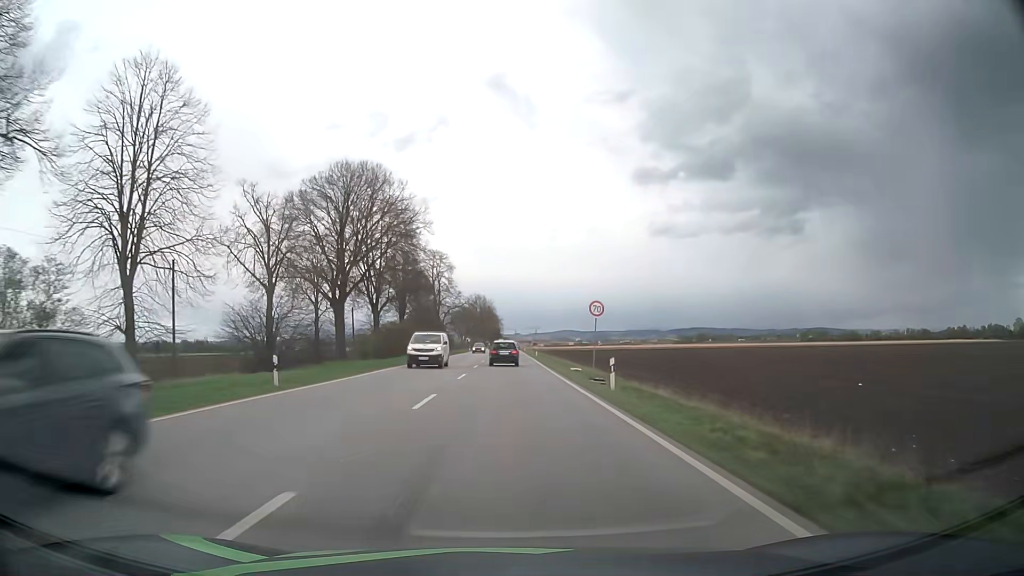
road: primary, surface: asphalt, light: Day
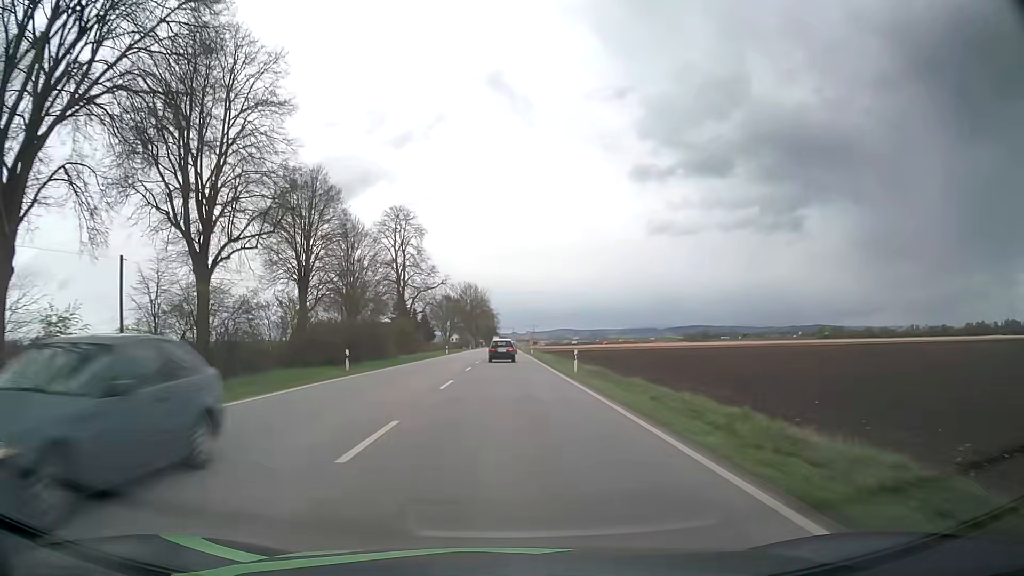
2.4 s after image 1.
(+0.1, +42.3) m; 0°
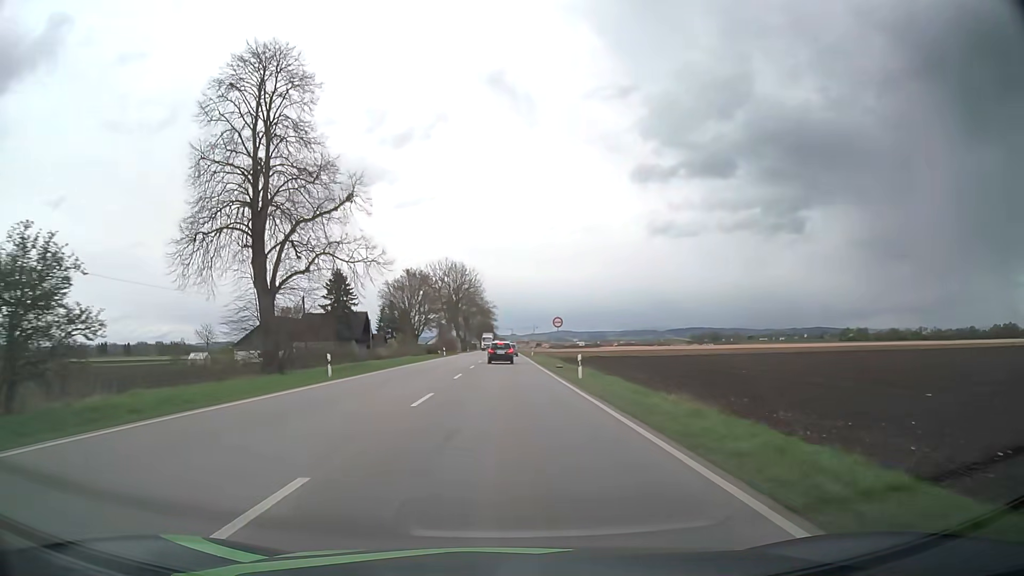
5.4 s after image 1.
(+0.1, +52.8) m; 0°
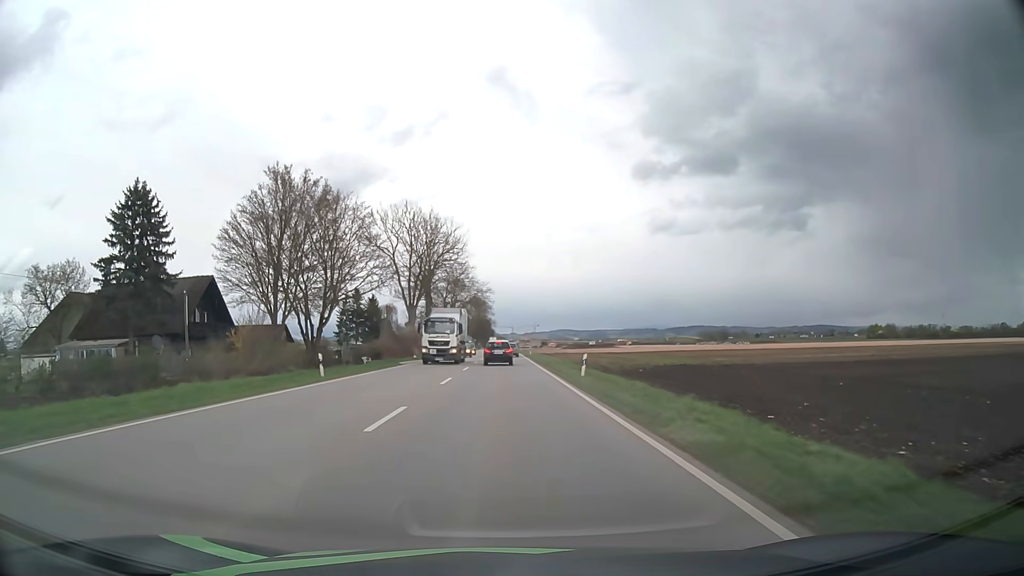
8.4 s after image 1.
(+0.1, +52.1) m; 0°
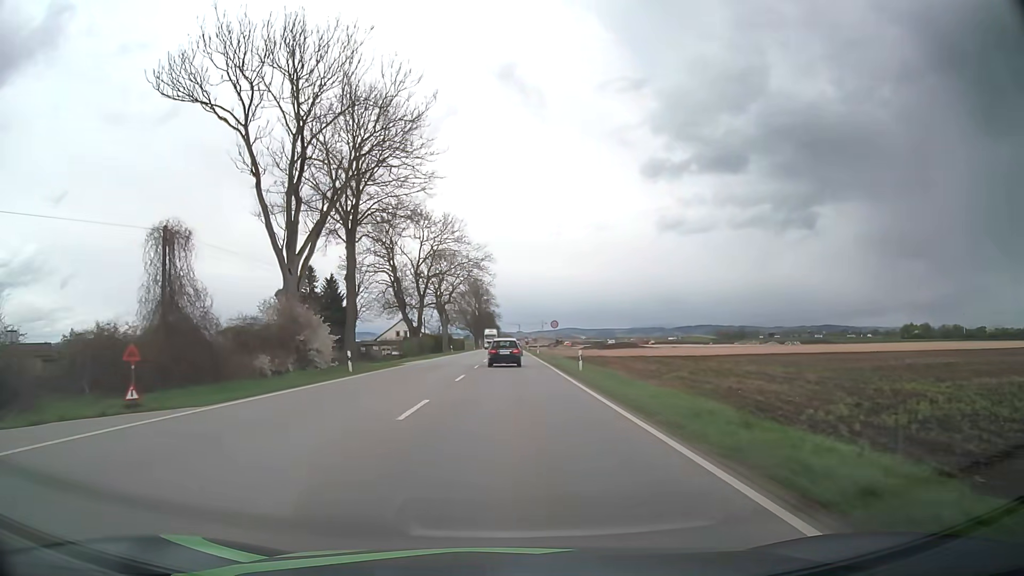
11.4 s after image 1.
(-0.2, +46.5) m; 0°
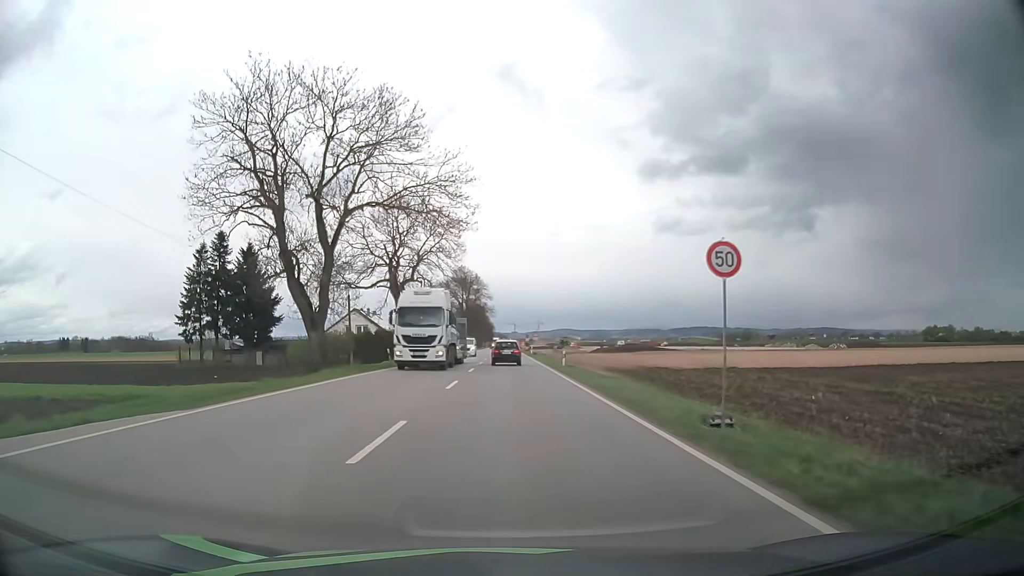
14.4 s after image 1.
(0.0, +39.5) m; 0°
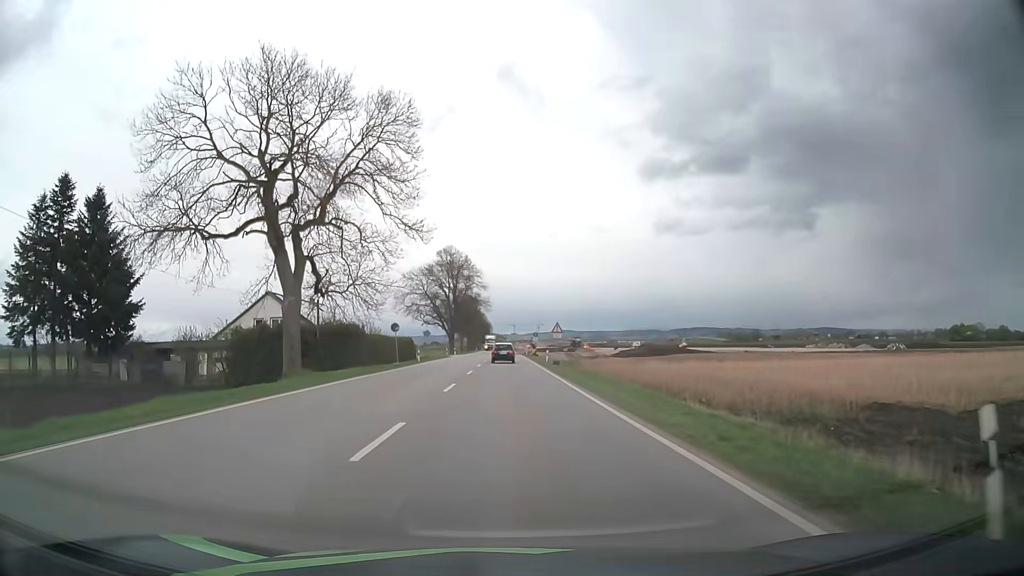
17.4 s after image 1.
(+0.2, +35.6) m; 0°
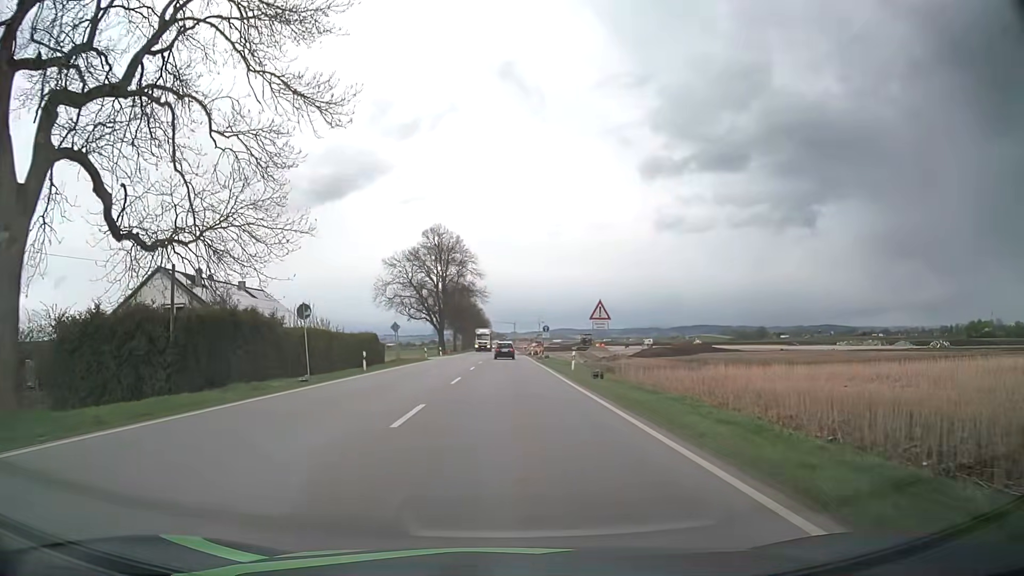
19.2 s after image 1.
(0.0, +21.0) m; 0°
(0, +10) (0, +20) (0, +30) (0, +40) (0, +50) (0, +60) (0, +70) (0, +80) (0, +90) (0, +100) m
